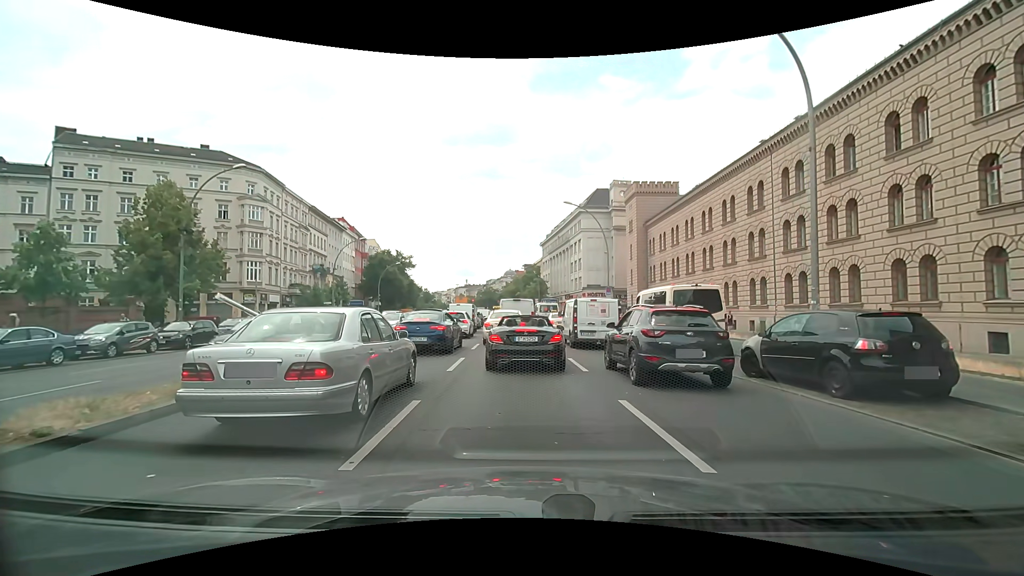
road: primary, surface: asphalt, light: Day
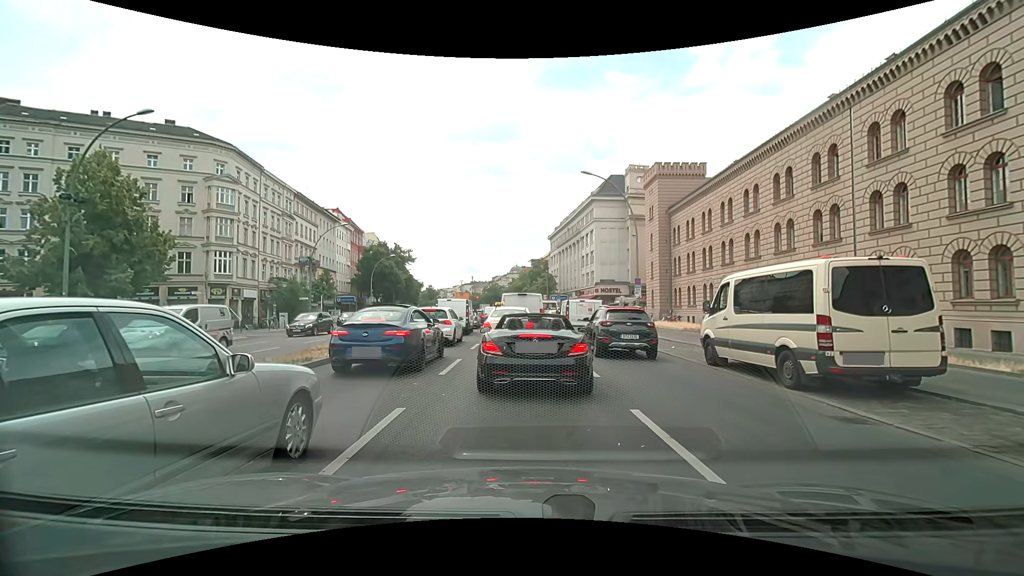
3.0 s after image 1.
(+0.1, +7.8) m; -1°
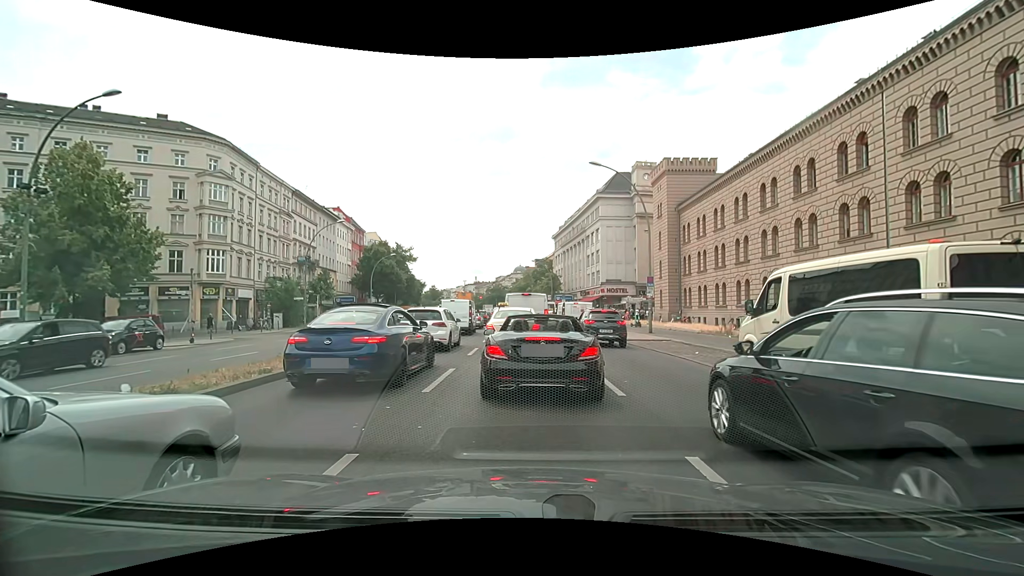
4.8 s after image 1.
(0.0, +2.0) m; +1°
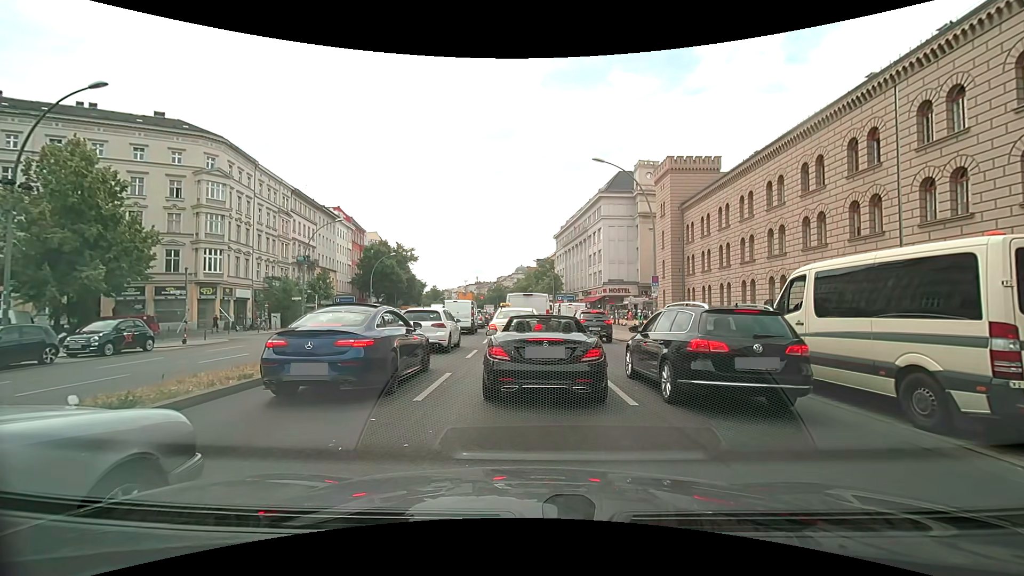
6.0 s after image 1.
(0.0, +0.7) m; 0°
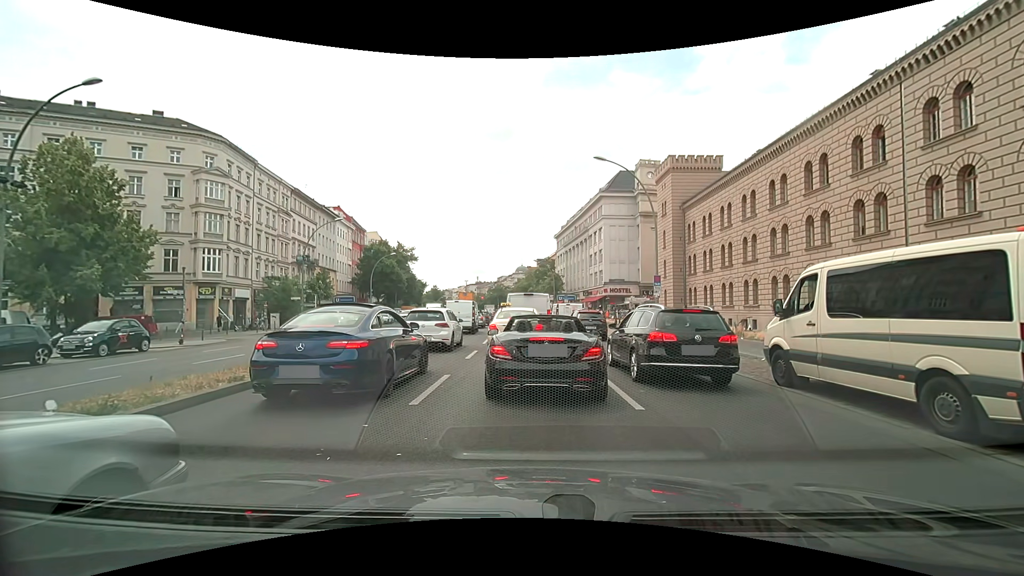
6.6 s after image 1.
(0.0, +0.3) m; 0°
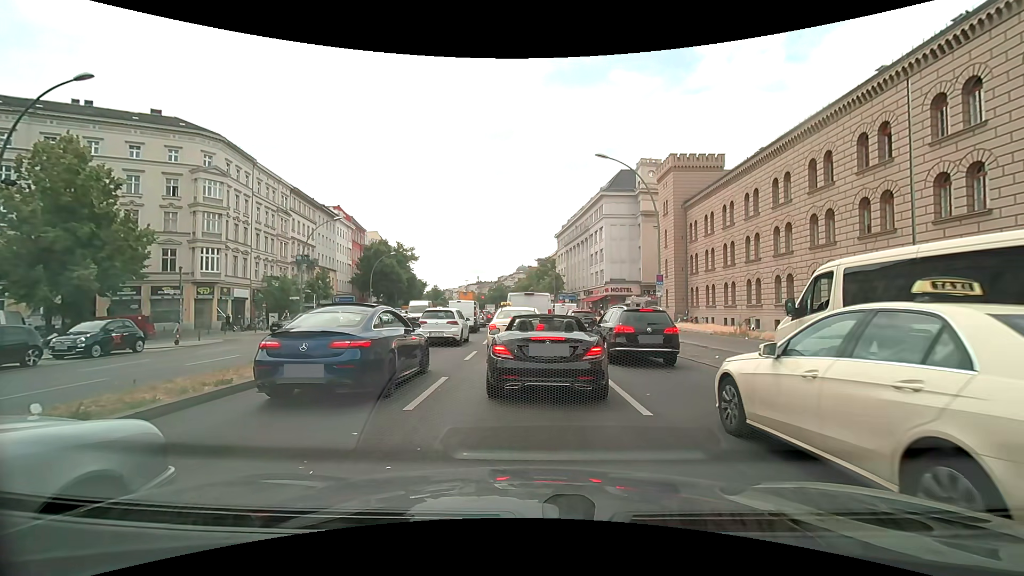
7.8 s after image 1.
(0.0, +0.4) m; 0°
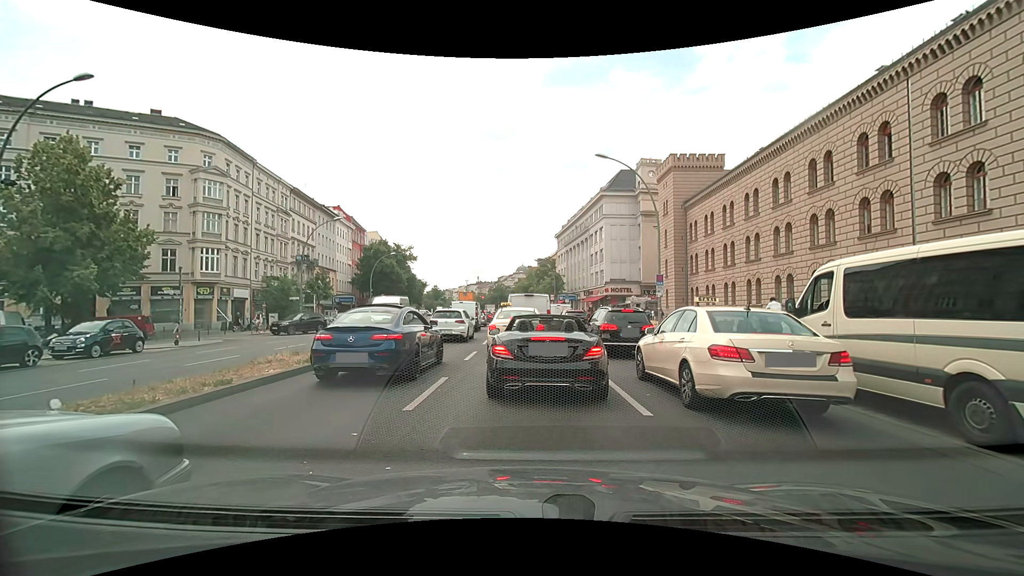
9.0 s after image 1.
(0.0, +0.1) m; 0°
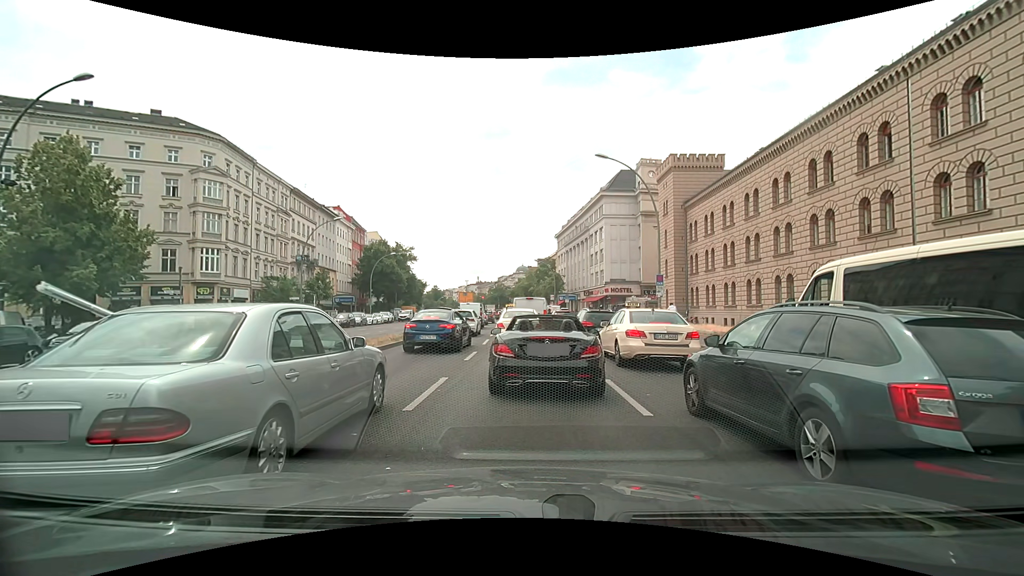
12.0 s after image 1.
(0.0, 0.0) m; 0°
